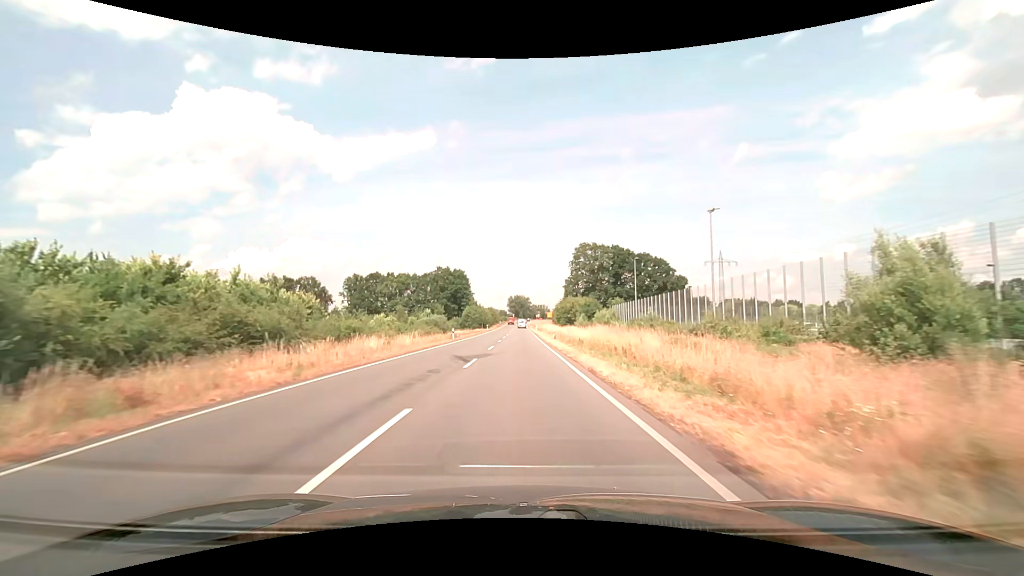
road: secondary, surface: asphalt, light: Day
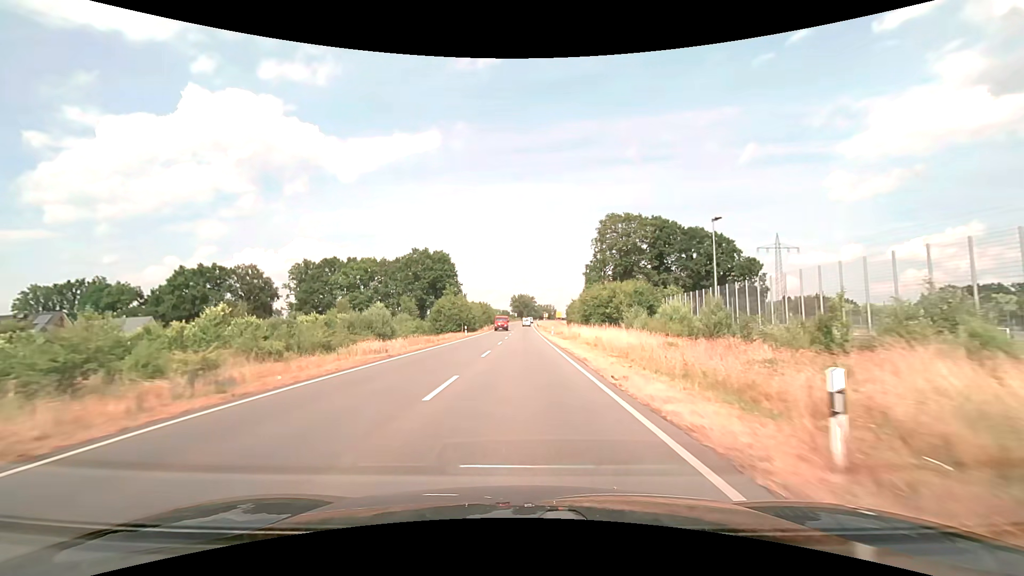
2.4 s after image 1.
(-0.2, +42.9) m; 0°
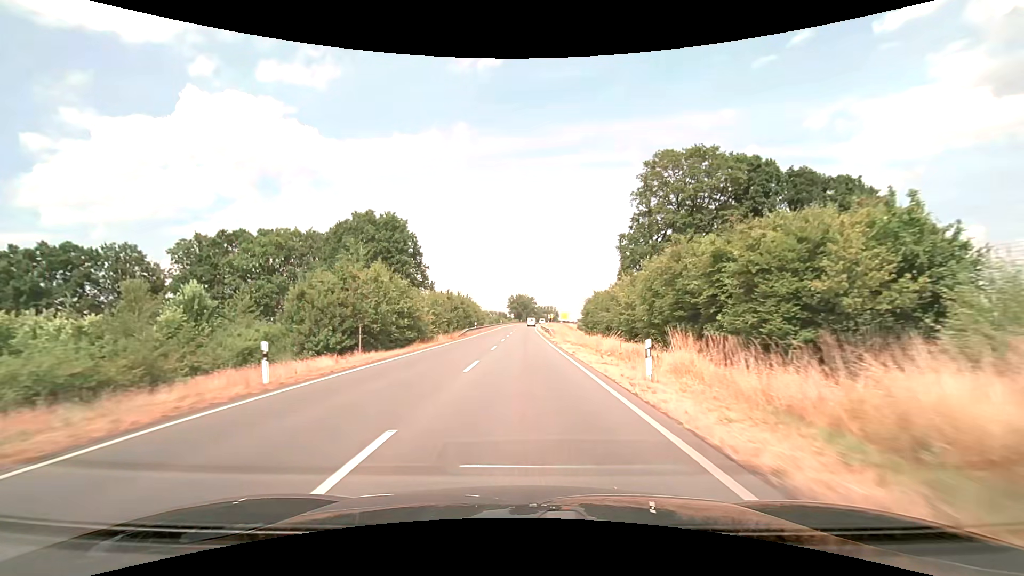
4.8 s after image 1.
(0.0, +42.9) m; 0°
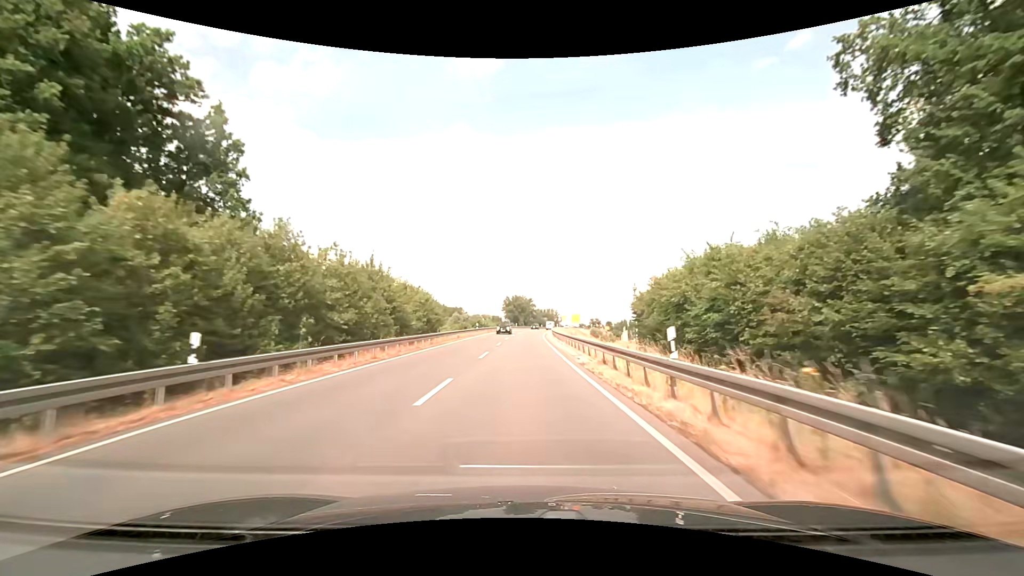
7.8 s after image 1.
(+0.2, +53.5) m; 0°
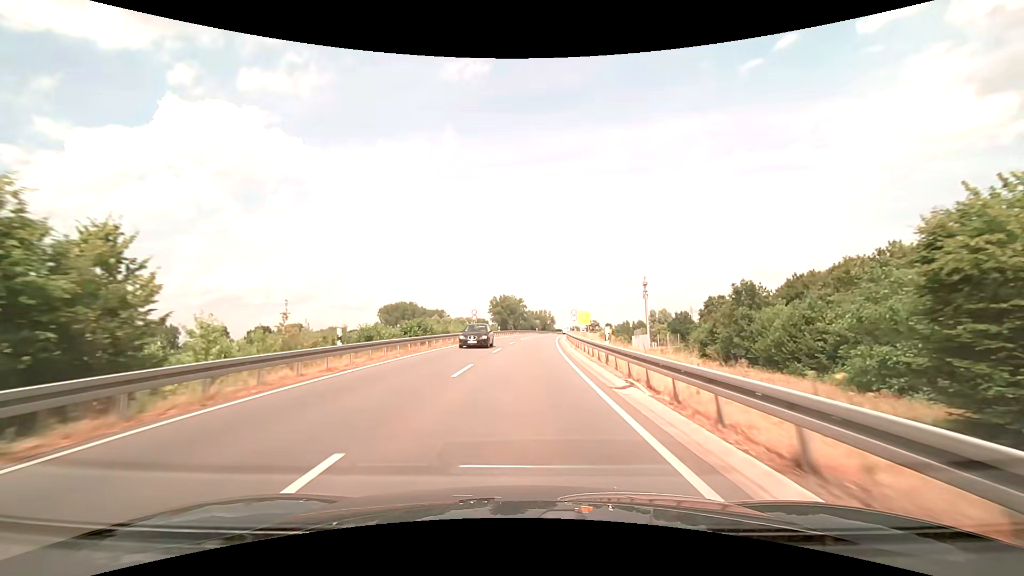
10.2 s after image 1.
(+0.3, +42.8) m; +1°
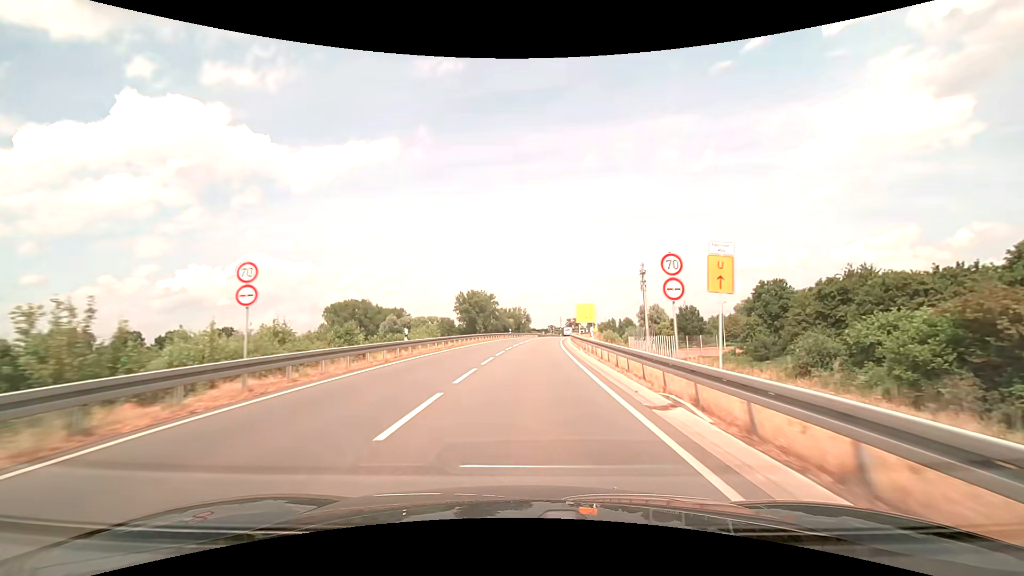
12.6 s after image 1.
(+1.1, +42.9) m; +3°
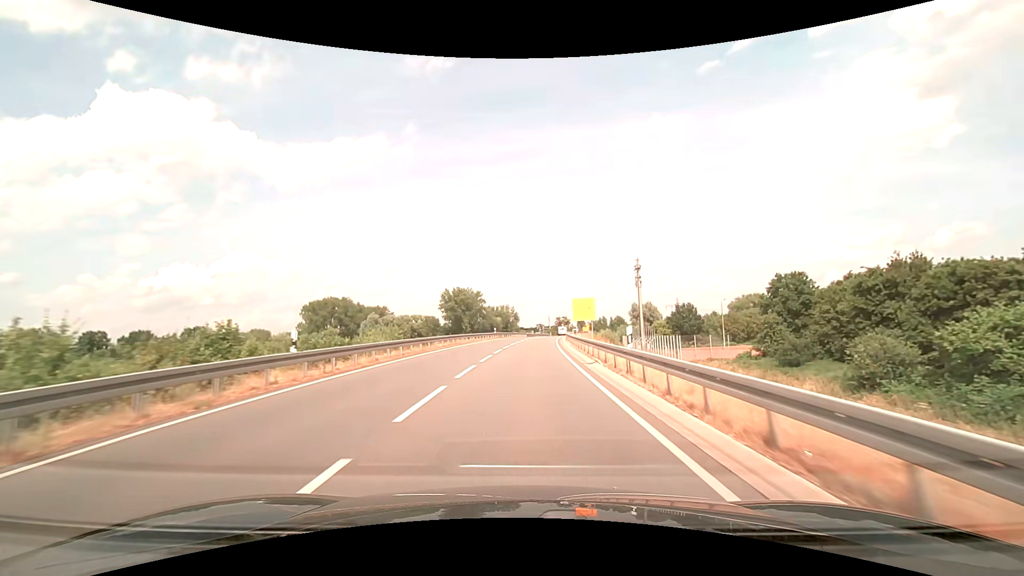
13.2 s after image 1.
(+0.1, +10.7) m; +1°
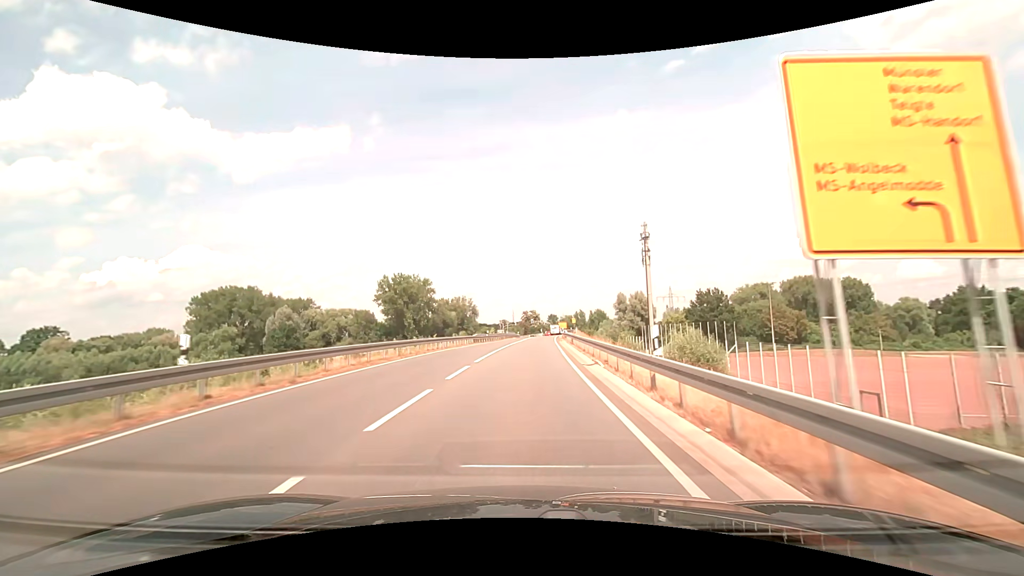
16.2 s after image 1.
(+2.1, +53.9) m; +4°
(0, +10) (0, +20) (+1, +30) (+1, +40) (+2, +50) (+2, +60) (+3, +70) (+4, +80) (+5, +90) (+6, +100) m
